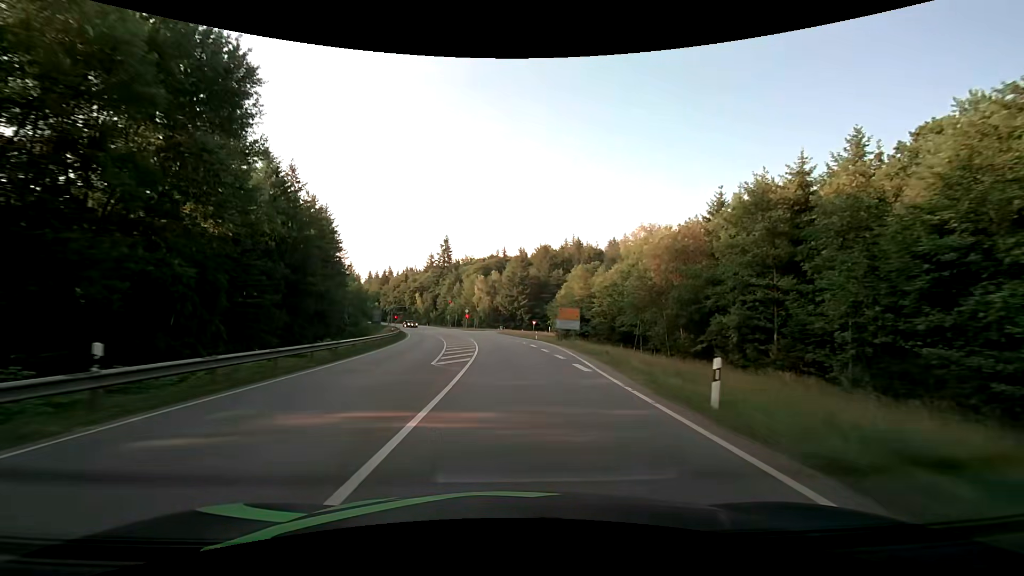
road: secondary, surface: asphalt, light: Day
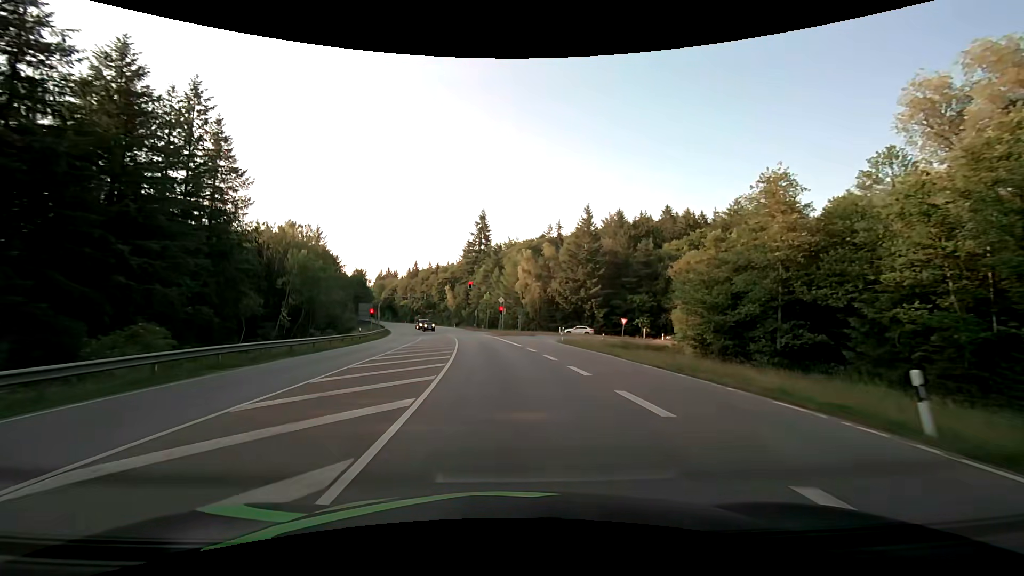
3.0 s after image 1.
(-1.8, +50.5) m; -5°
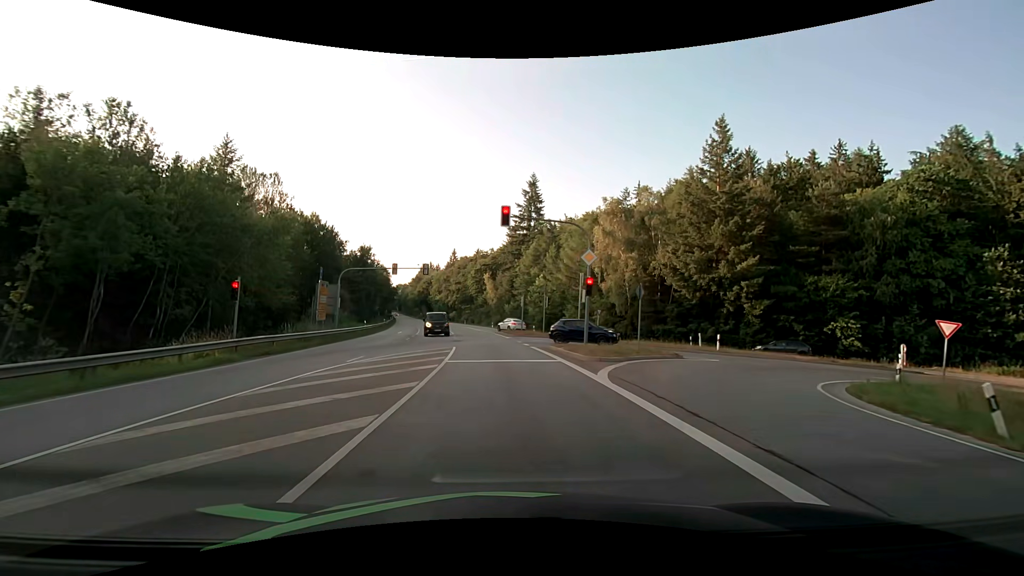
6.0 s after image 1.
(-2.1, +38.5) m; -6°
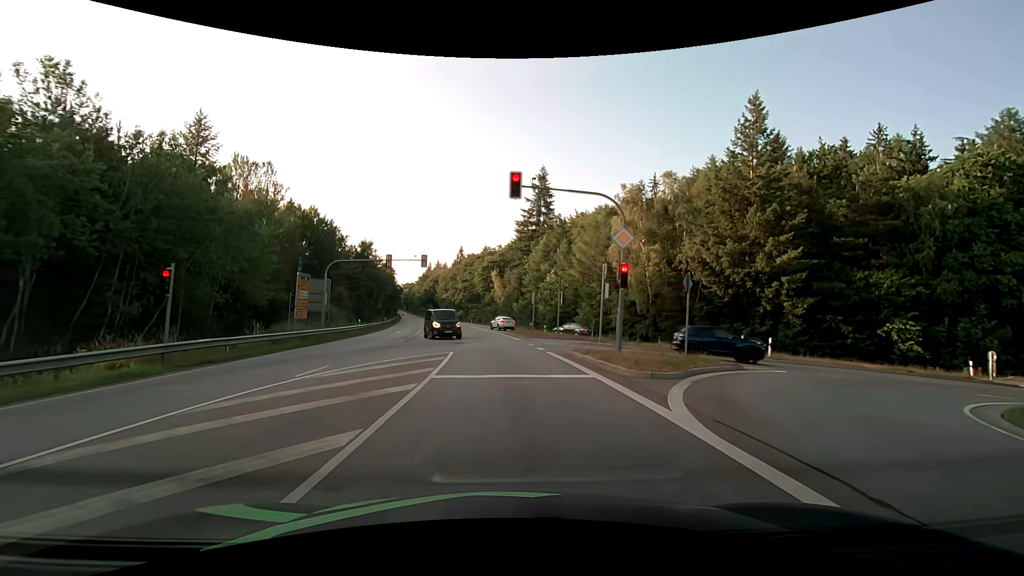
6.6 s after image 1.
(0.0, +4.9) m; 0°
(0, +10) (0, +20) (-1, +30) (-2, +40) (-3, +50) (-4, +60) (-6, +70) (-8, +79) (-9, +89) (-11, +99) m
